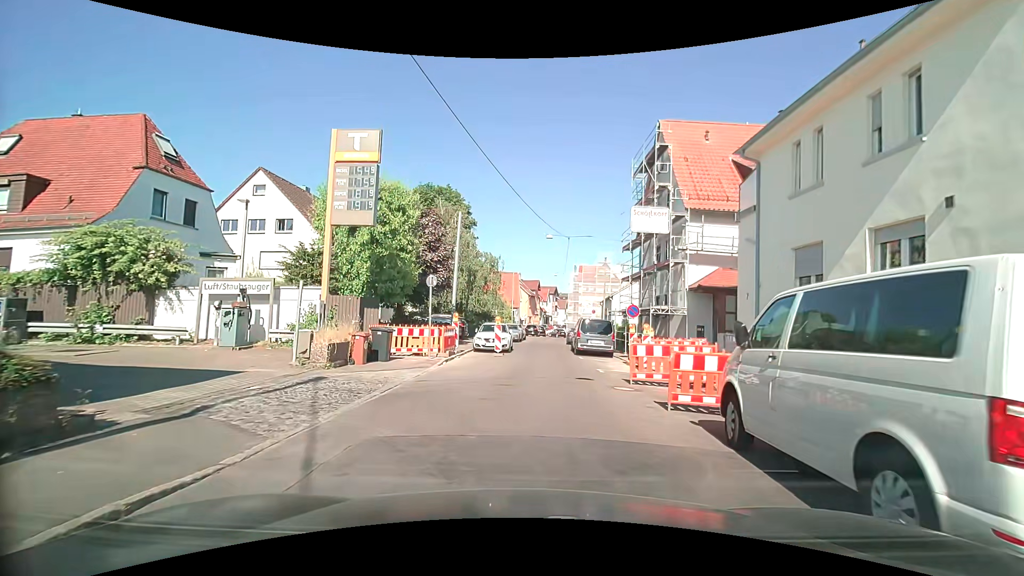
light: Day
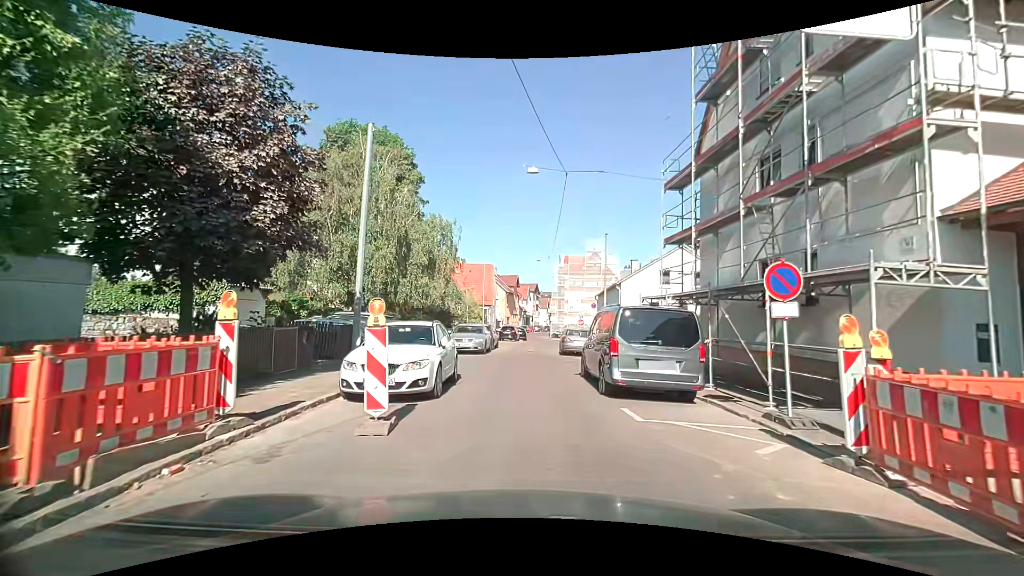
(+0.4, +14.7) m; +2°
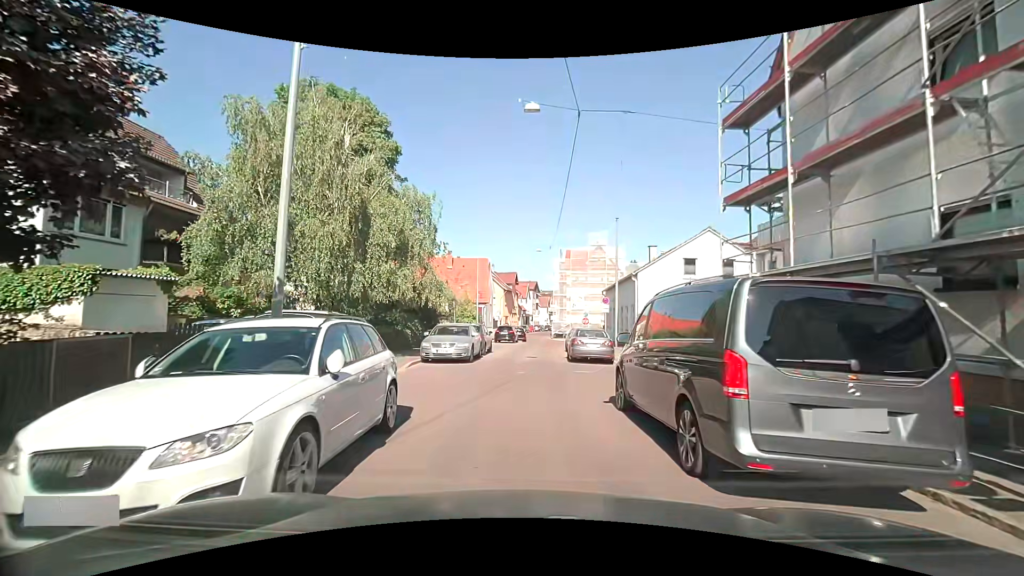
(+0.1, +5.6) m; 0°
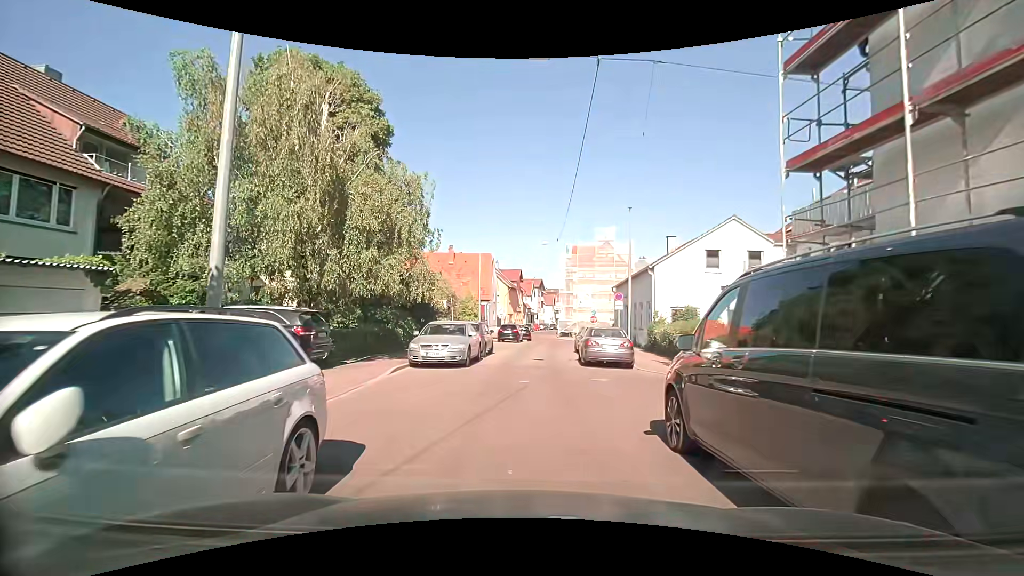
(0.0, +2.7) m; 0°
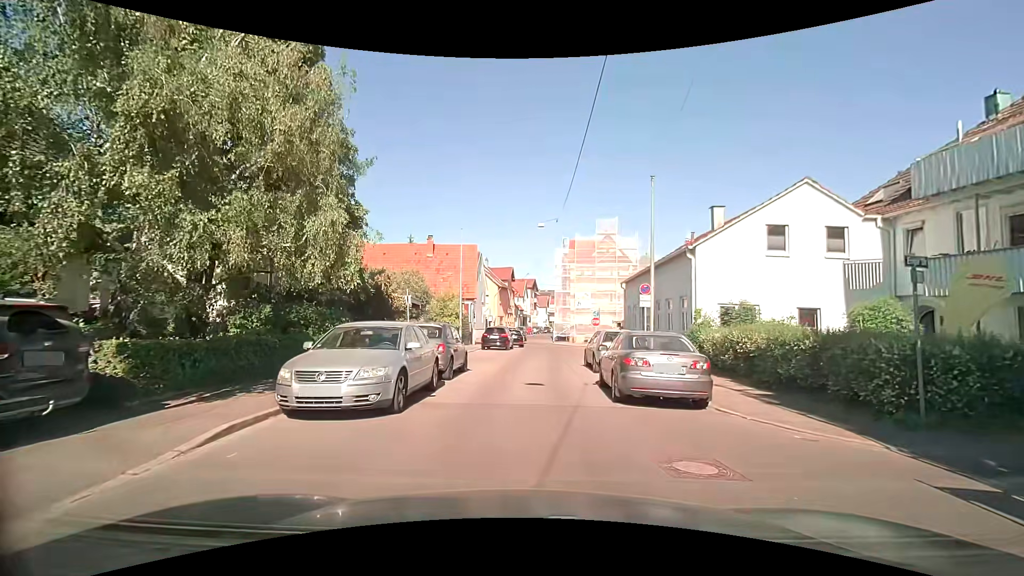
(-0.1, +7.5) m; -1°
